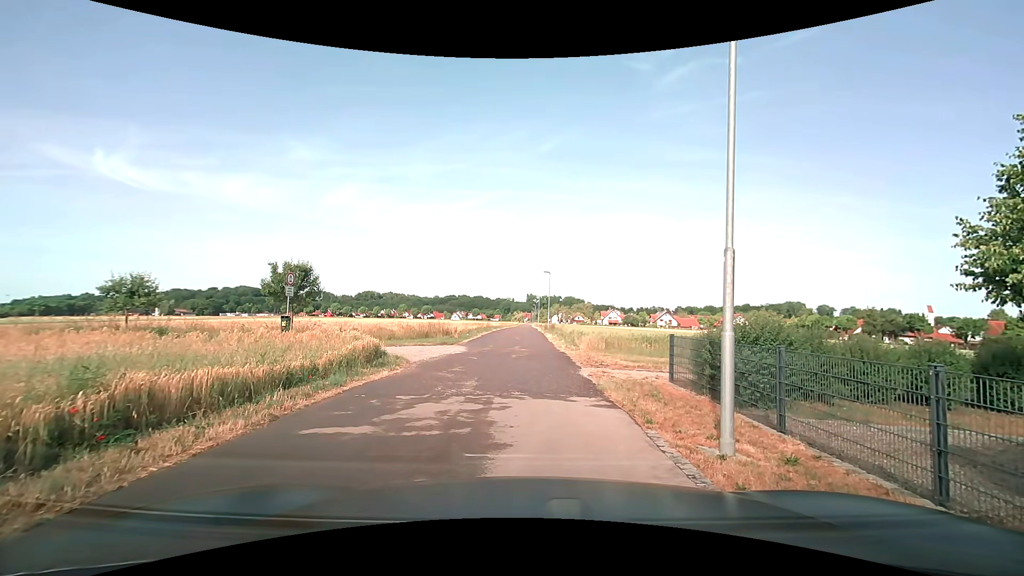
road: residential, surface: asphalt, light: Day
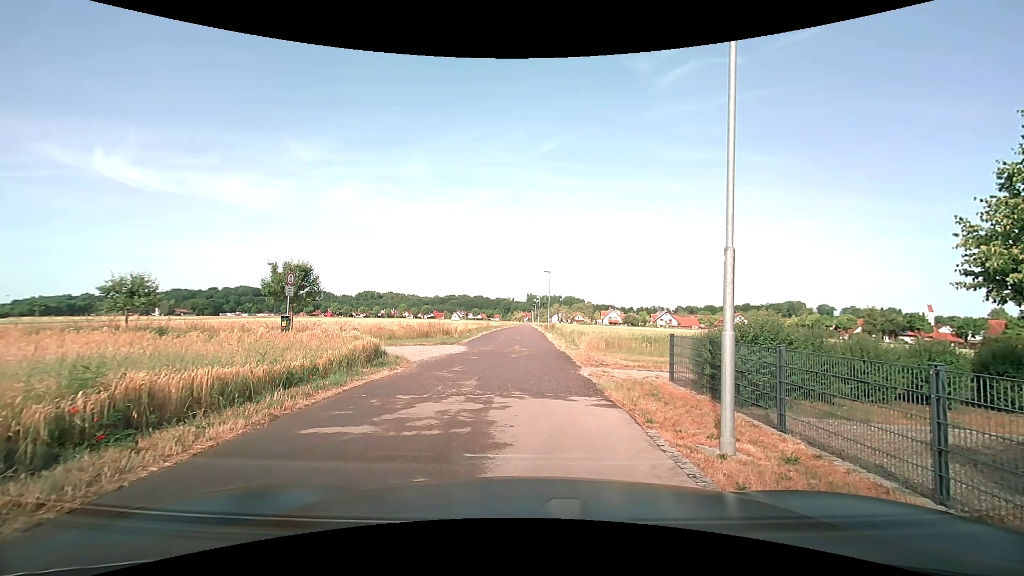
(0.0, +0.1) m; 0°
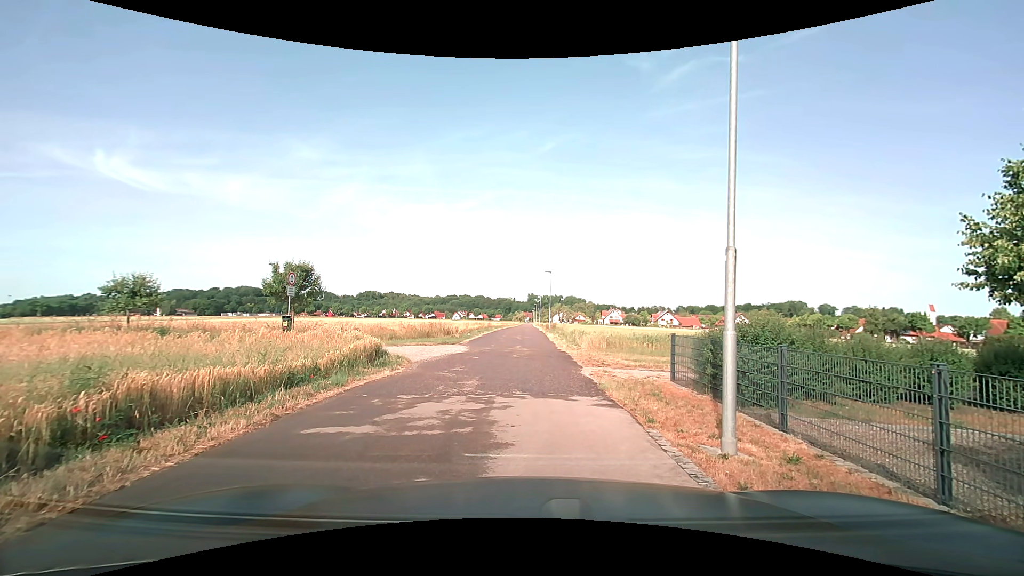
(0.0, 0.0) m; 0°
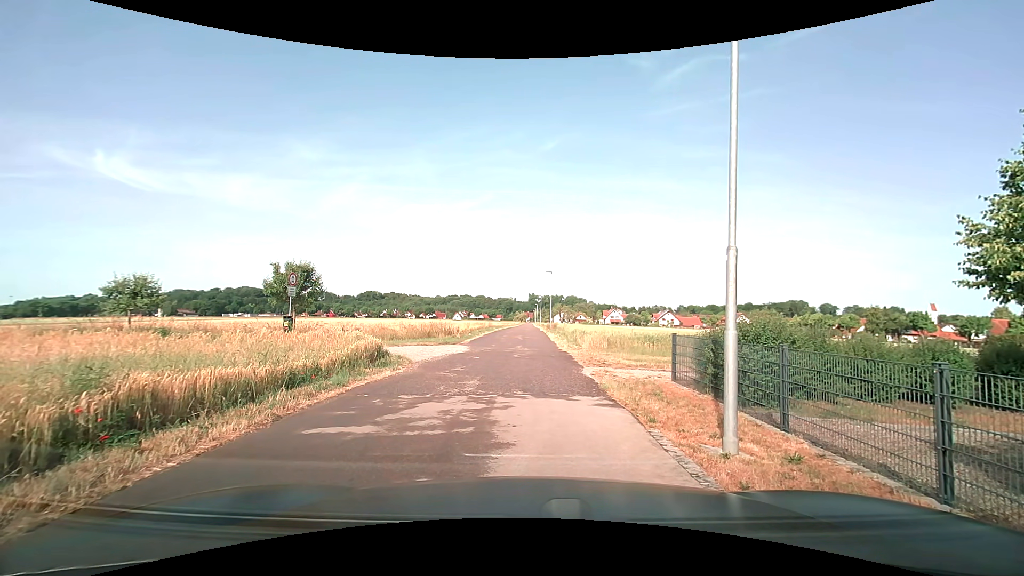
(0.0, 0.0) m; 0°
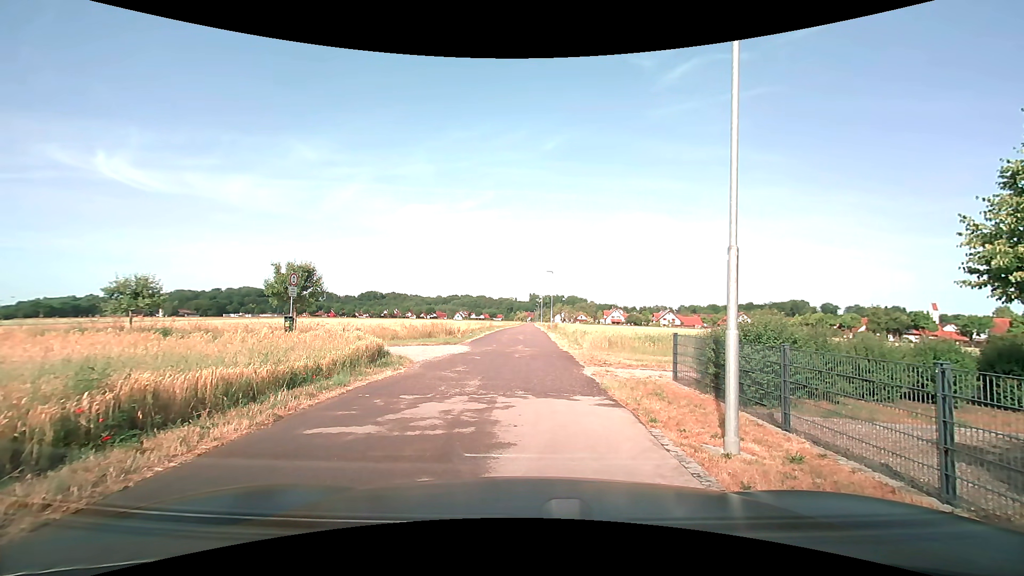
(0.0, 0.0) m; 0°
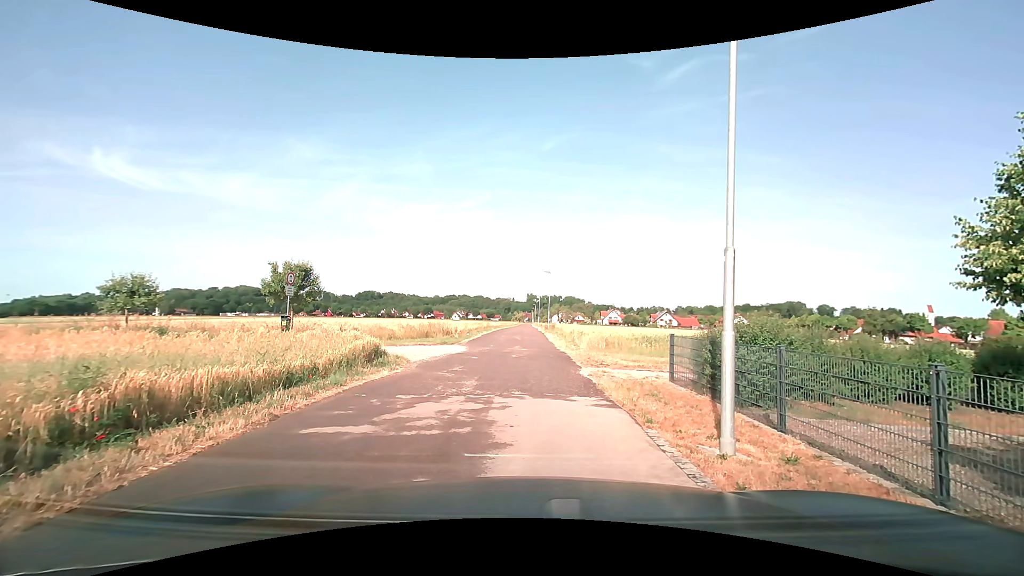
(0.0, 0.0) m; 0°
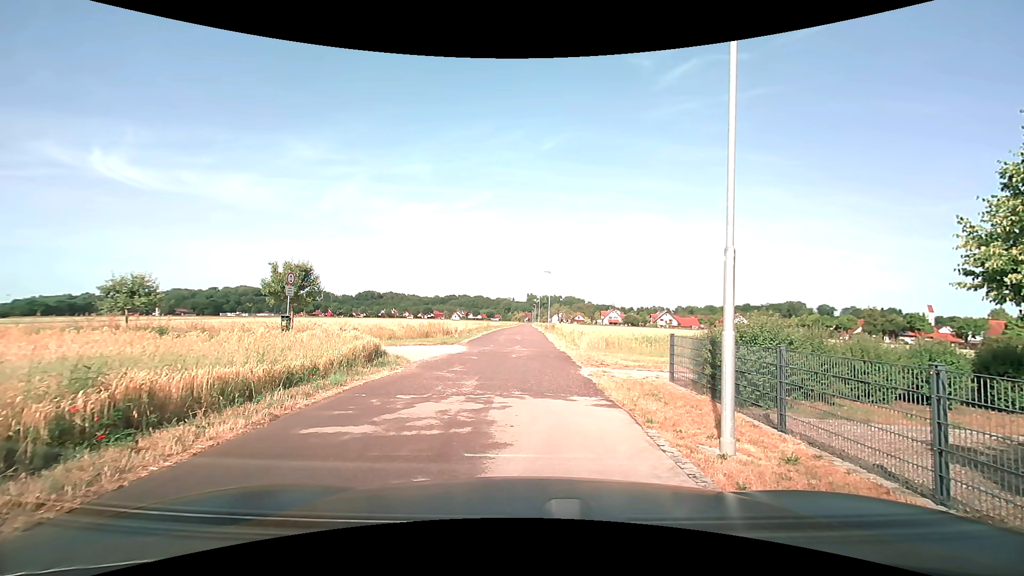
(0.0, 0.0) m; 0°
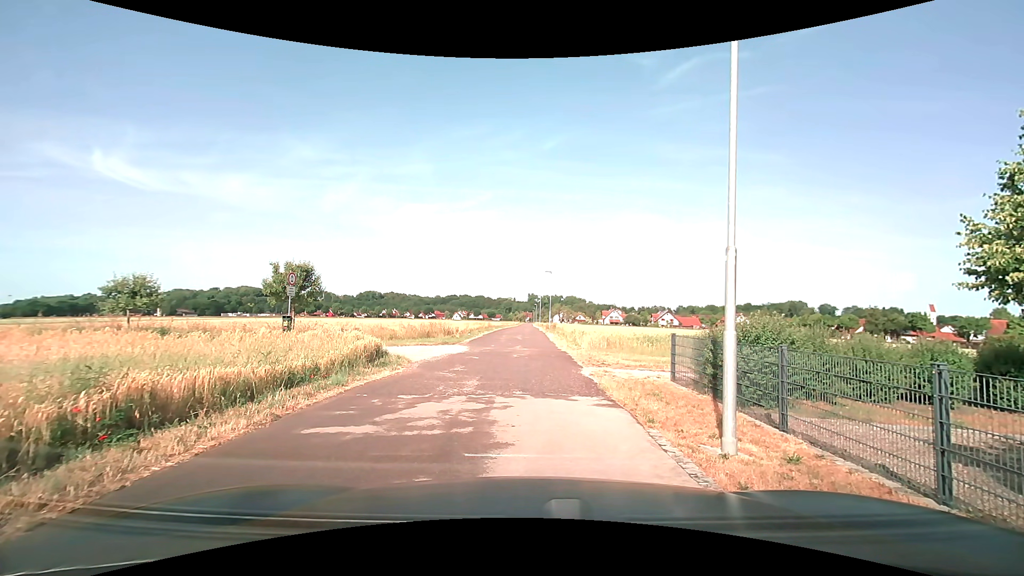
(0.0, 0.0) m; 0°
(0, +10) (0, +20) (0, +30) (0, +40) (0, +50) (0, +60) (+1, +70) (+1, +80) (+1, +90) (+1, +100) m
